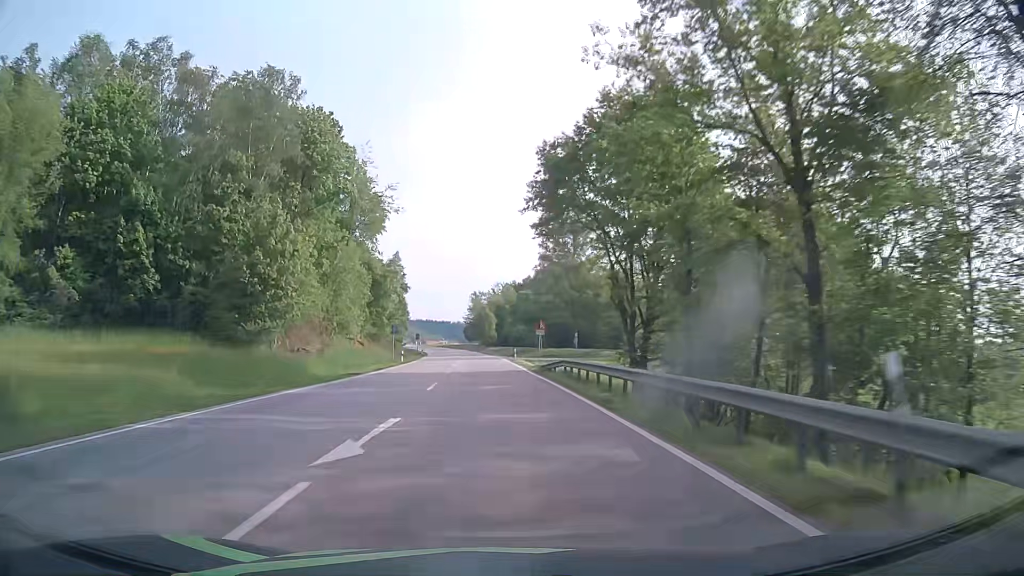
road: primary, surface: asphalt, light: Day
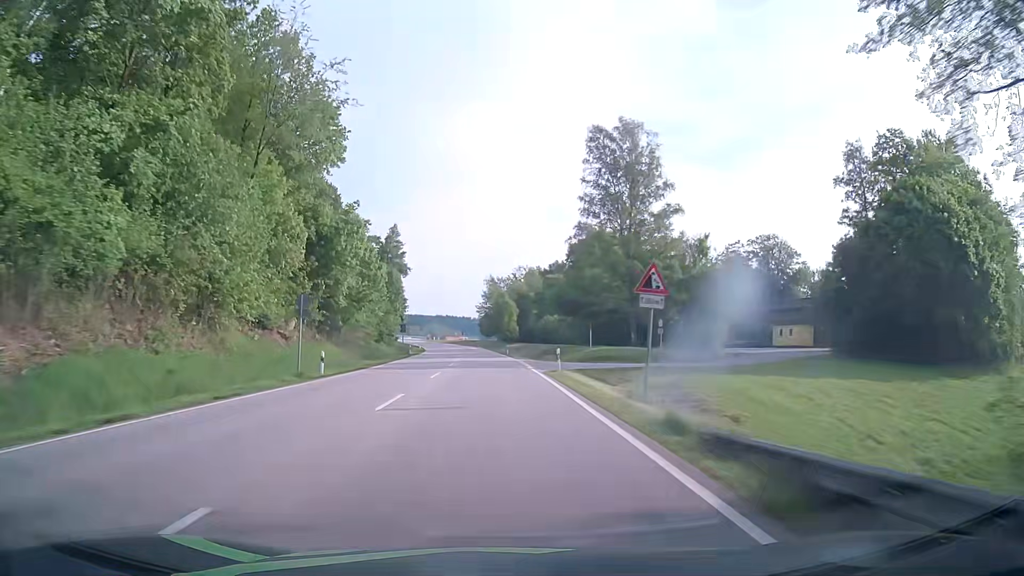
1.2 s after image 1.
(-0.4, +31.1) m; -2°
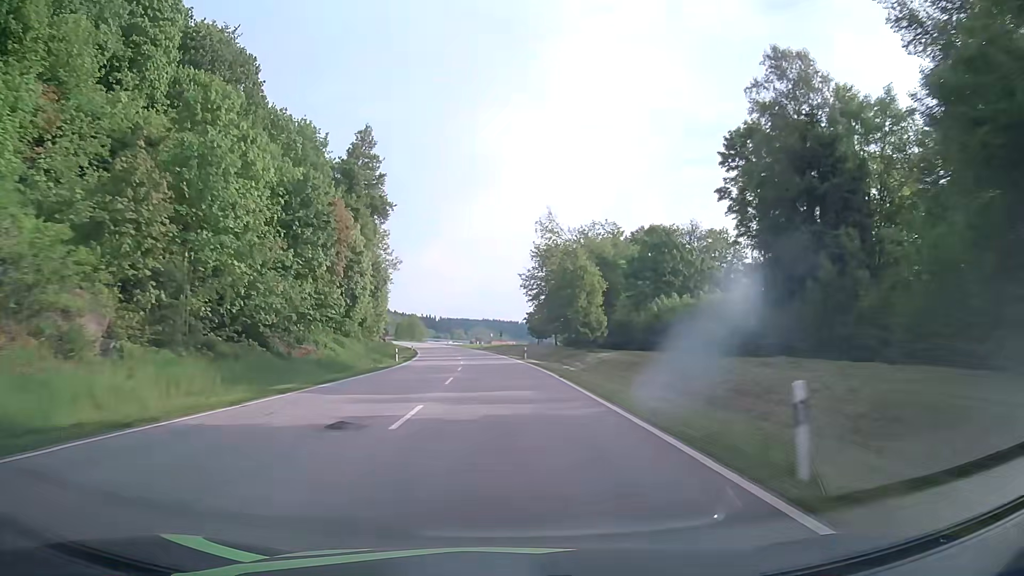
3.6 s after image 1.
(-2.2, +61.9) m; -4°
